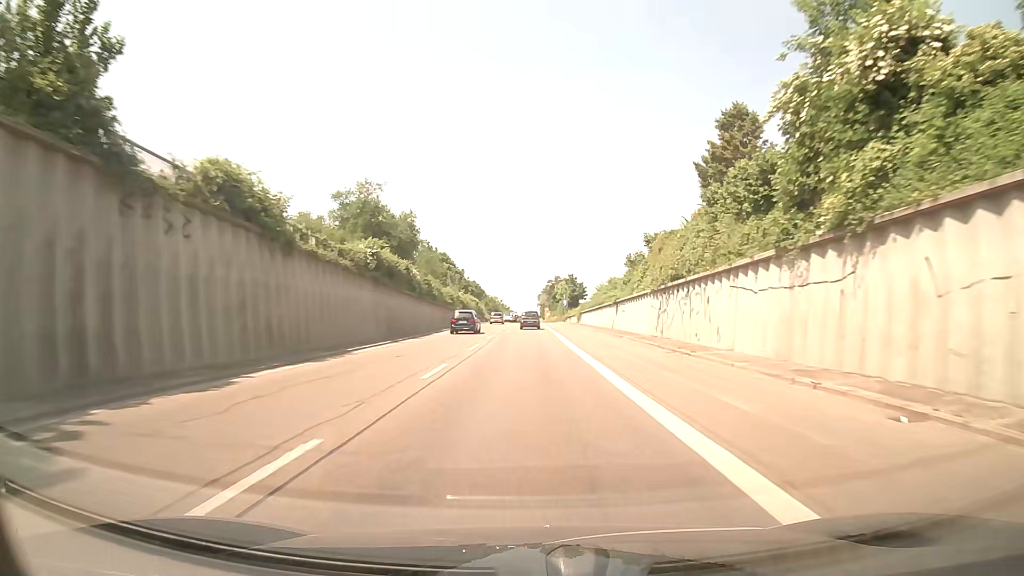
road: trunk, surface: asphalt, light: Day
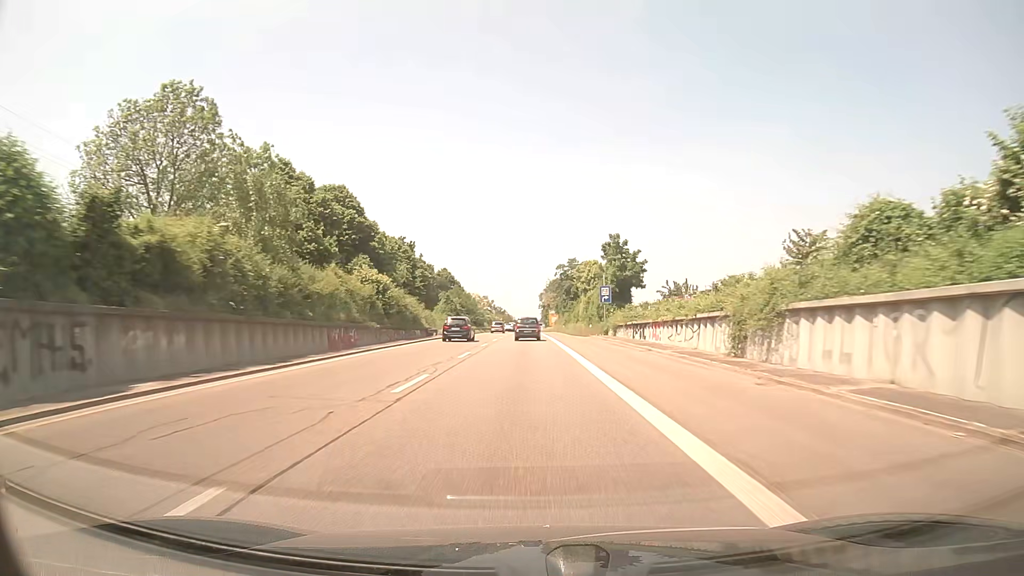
(+0.4, +70.9) m; 0°
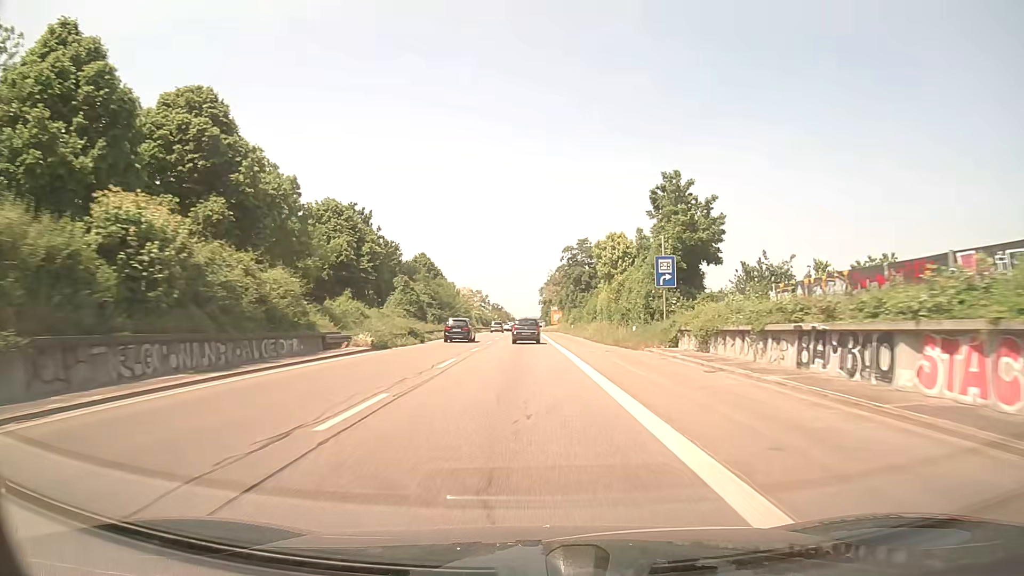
(0.0, +27.1) m; 0°
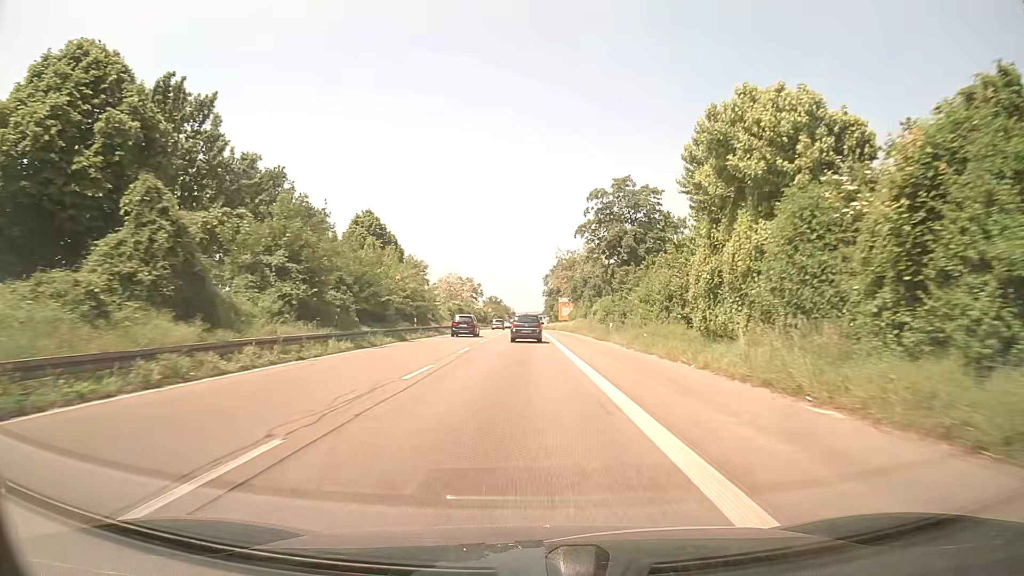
(-0.1, +39.4) m; 0°
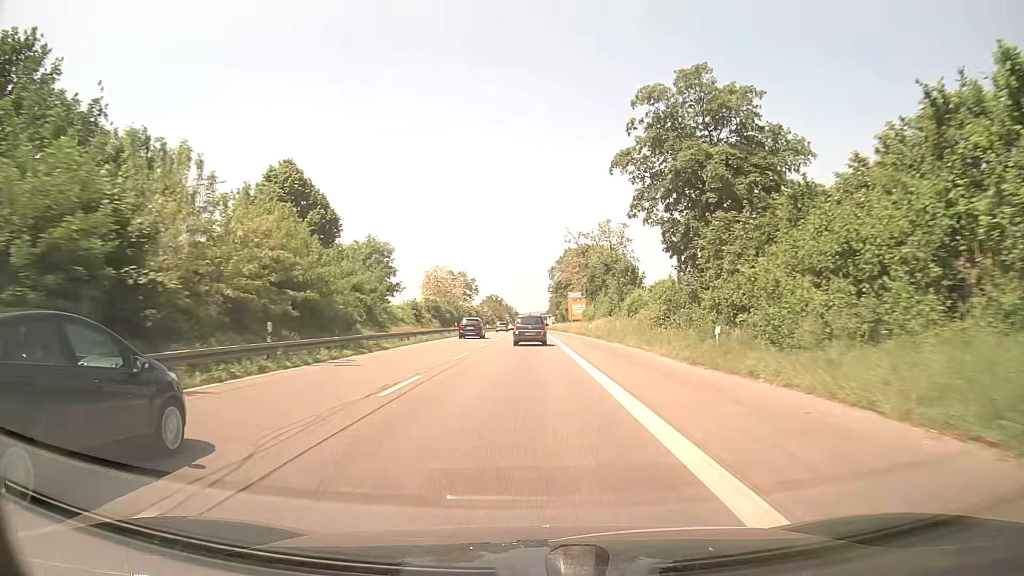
(-0.1, +25.6) m; 0°
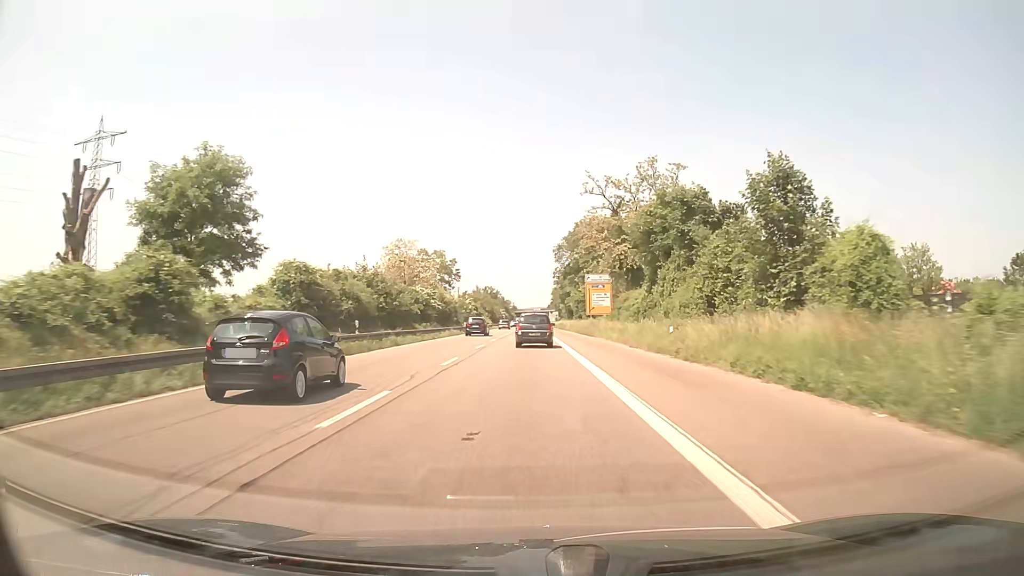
(0.0, +38.1) m; 0°
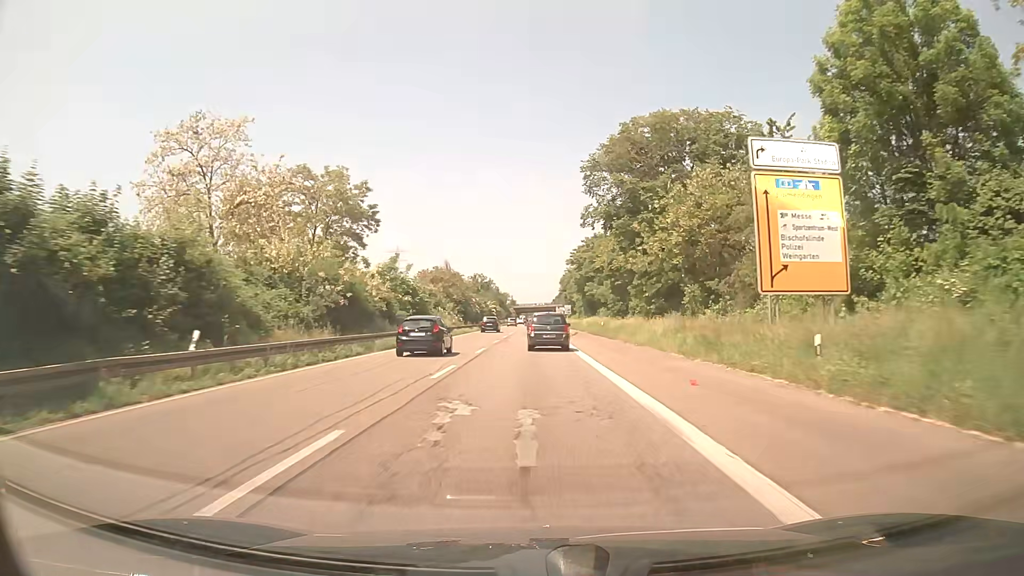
(0.0, +61.2) m; 0°
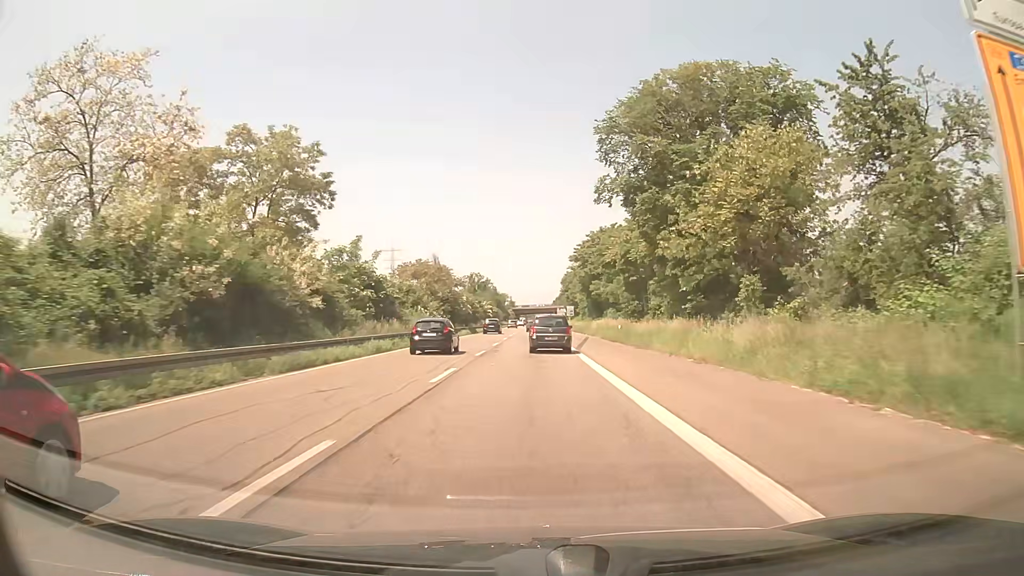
(0.0, +12.0) m; 0°
(0, +10) (0, +20) (0, +30) (0, +40) (0, +50) (0, +60) (0, +70) (0, +80) (0, +90) (0, +100) m
